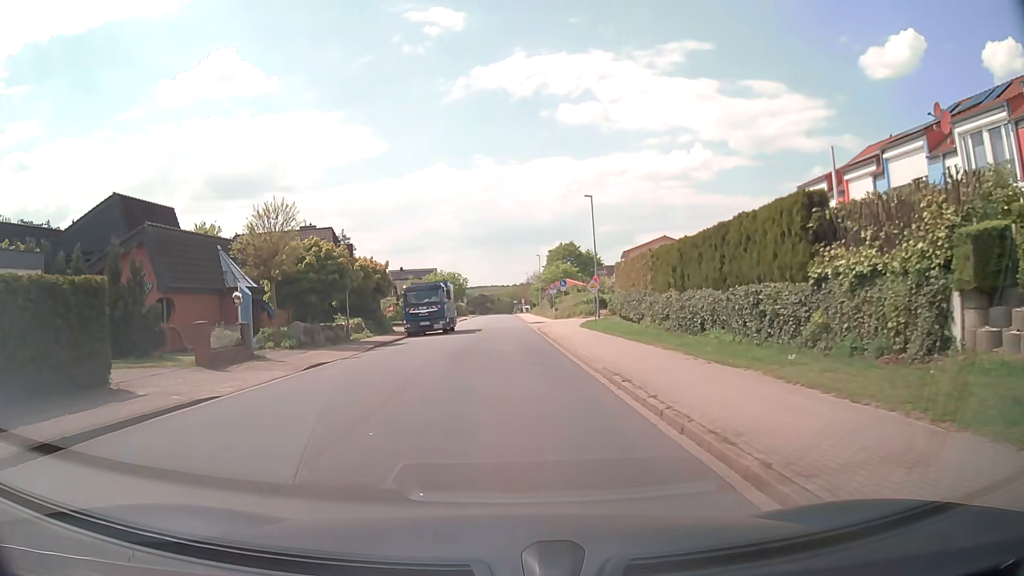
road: unclassified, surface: asphalt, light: Day
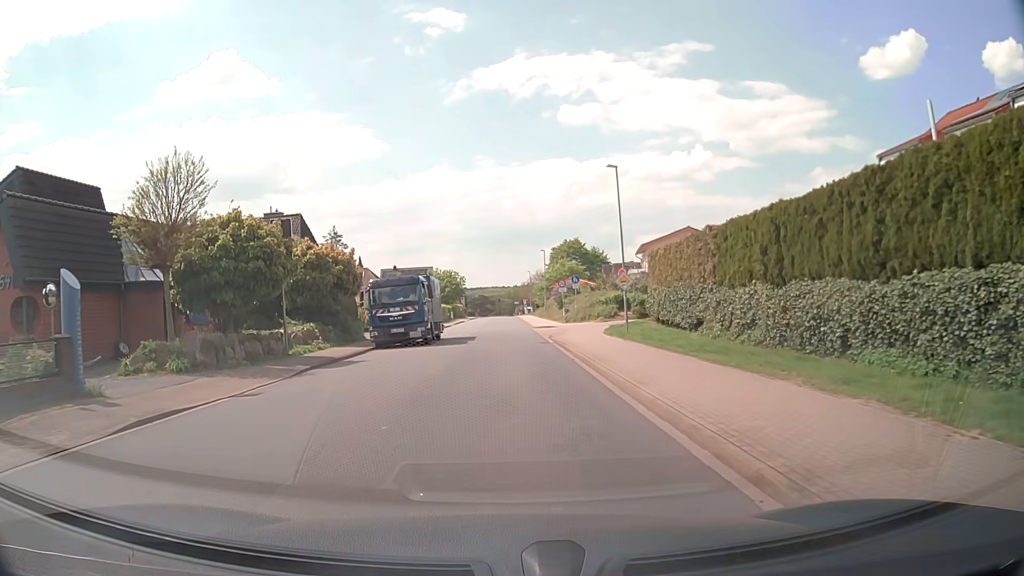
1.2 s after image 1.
(0.0, +9.2) m; 0°
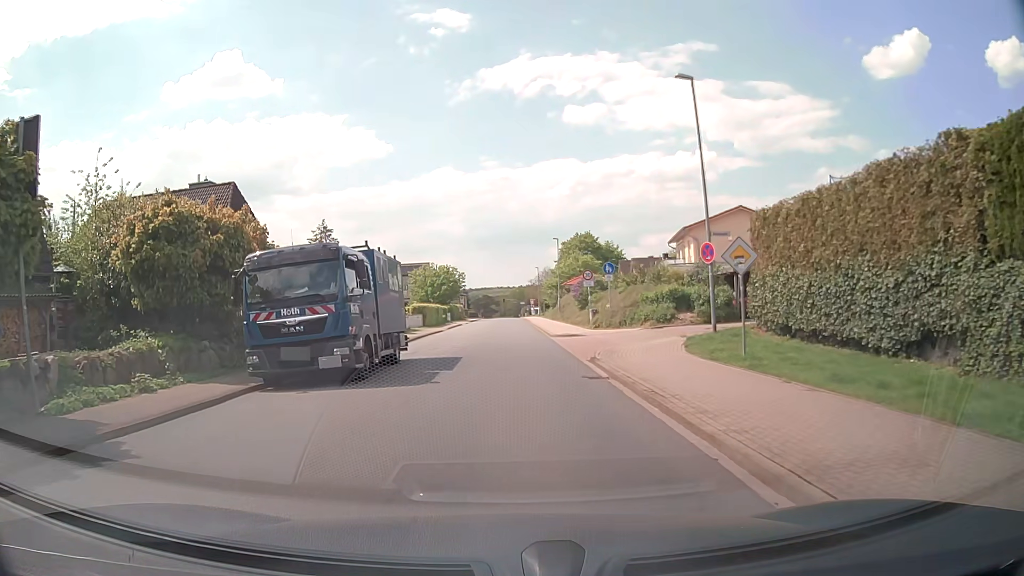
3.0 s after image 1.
(0.0, +13.3) m; -1°
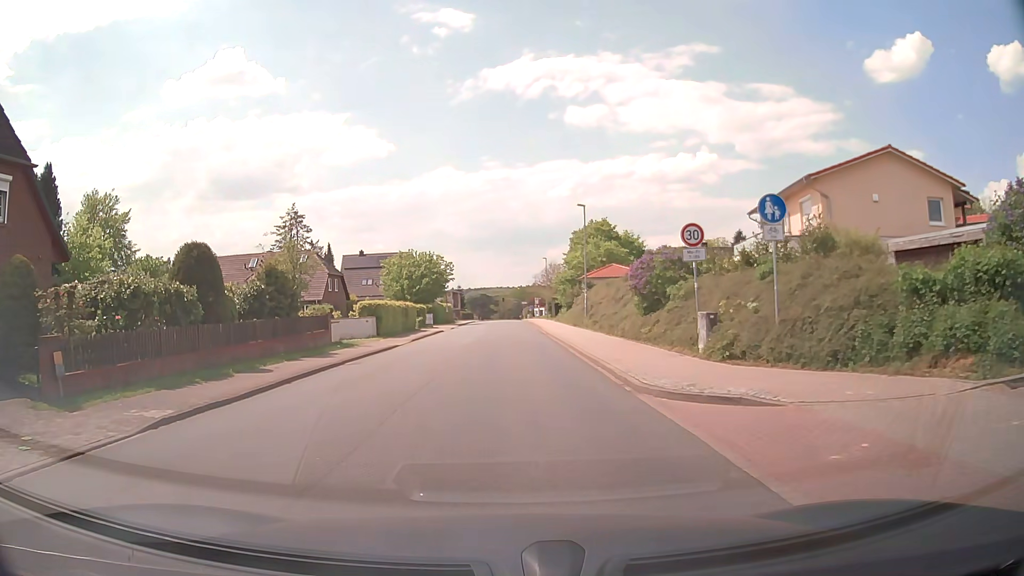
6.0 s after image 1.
(0.0, +21.1) m; +1°
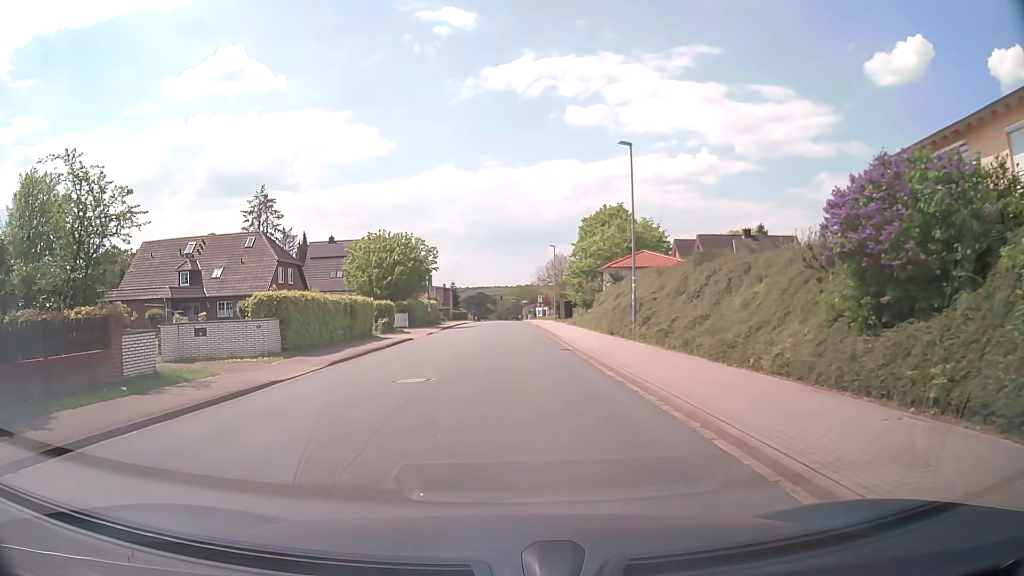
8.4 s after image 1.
(-0.3, +16.2) m; -1°
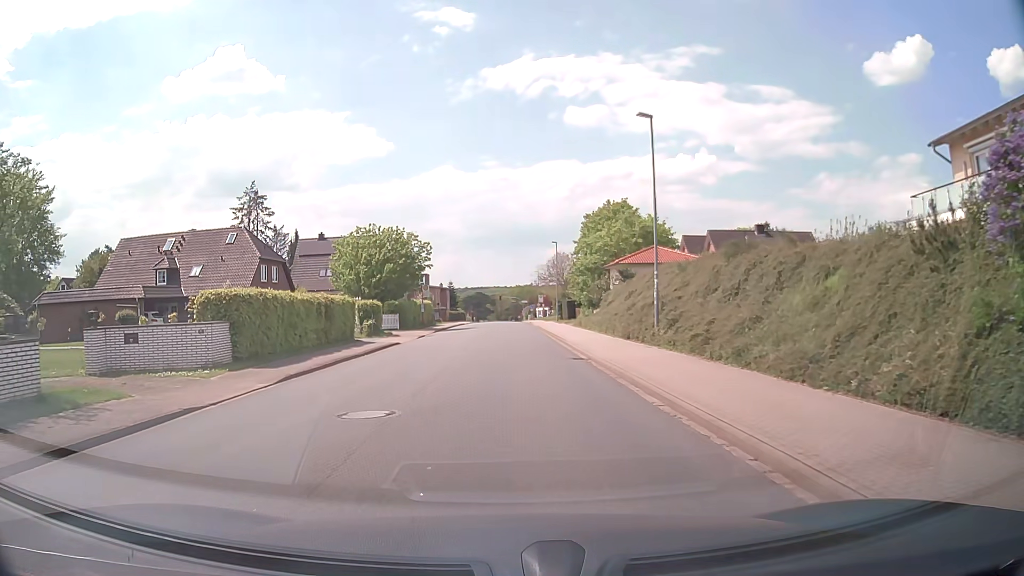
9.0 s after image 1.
(0.0, +4.1) m; +1°
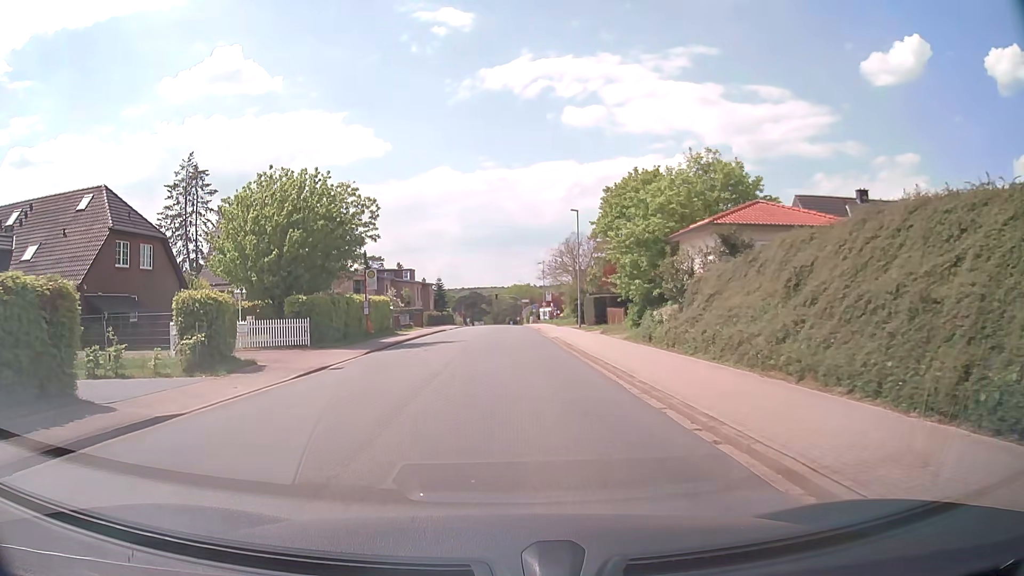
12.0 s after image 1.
(-0.2, +21.6) m; -1°
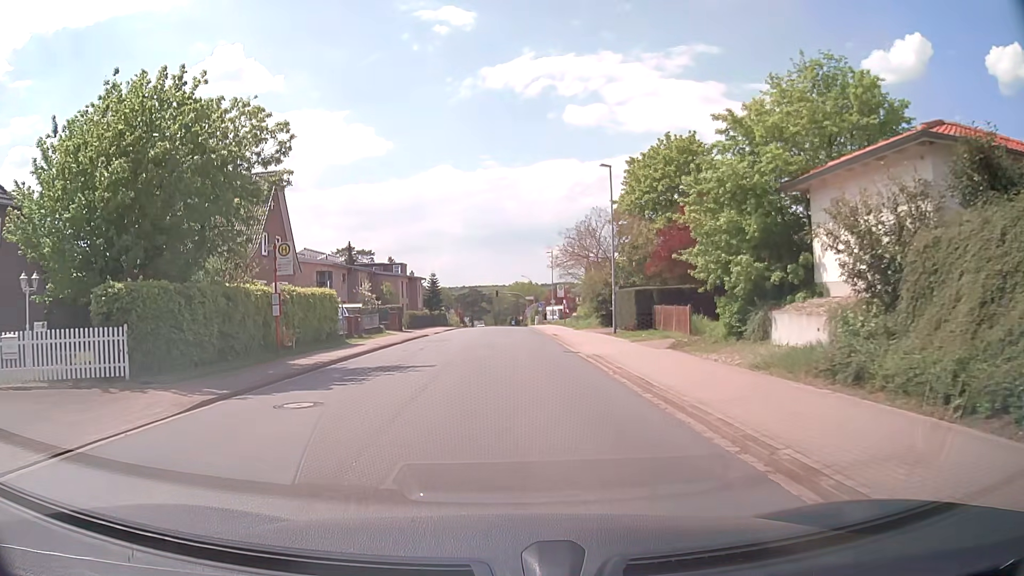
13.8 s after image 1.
(0.0, +13.7) m; 0°
(0, +10) (0, +20) (0, +30) (0, +40) (0, +50) (0, +60) (0, +70) (0, +80) (0, +90) (0, +100) m
